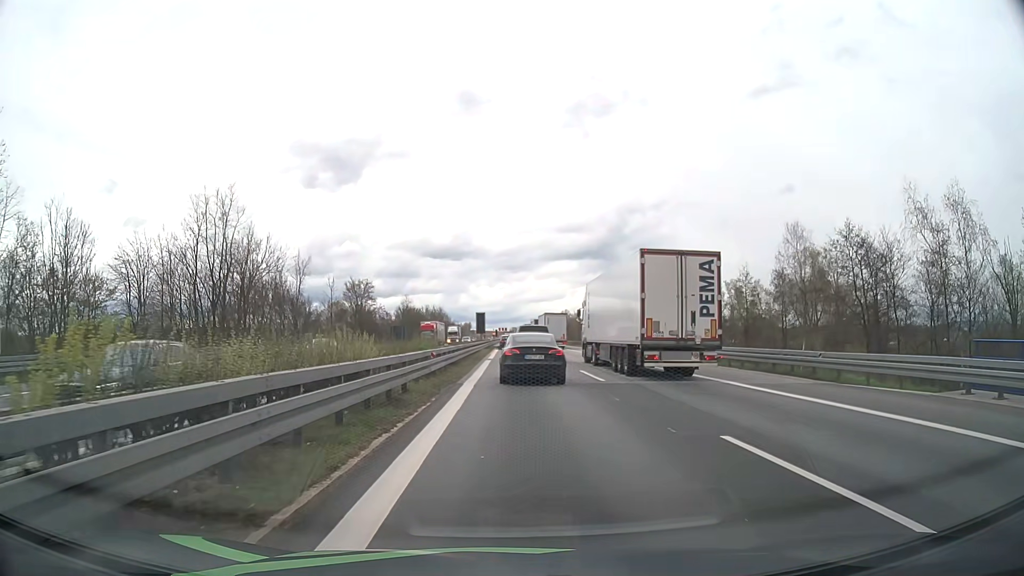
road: motorway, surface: asphalt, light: Day
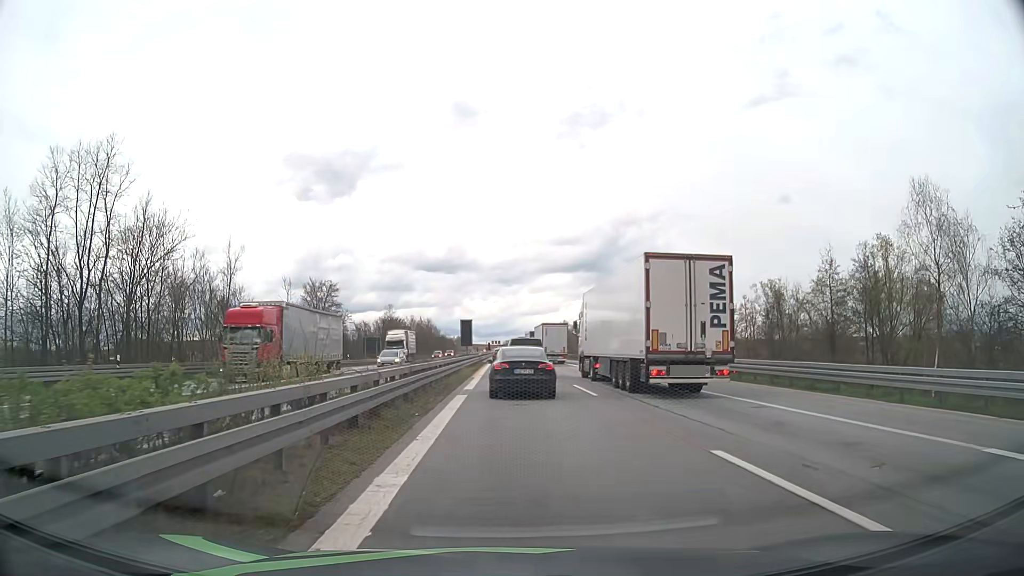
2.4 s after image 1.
(+0.1, +18.2) m; +1°
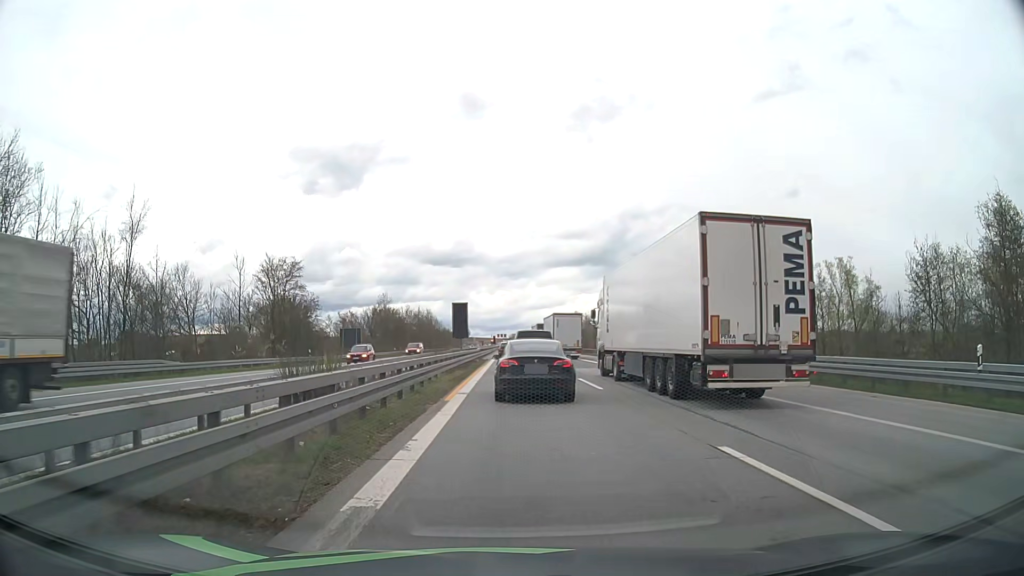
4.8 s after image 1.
(-0.2, +17.7) m; -1°
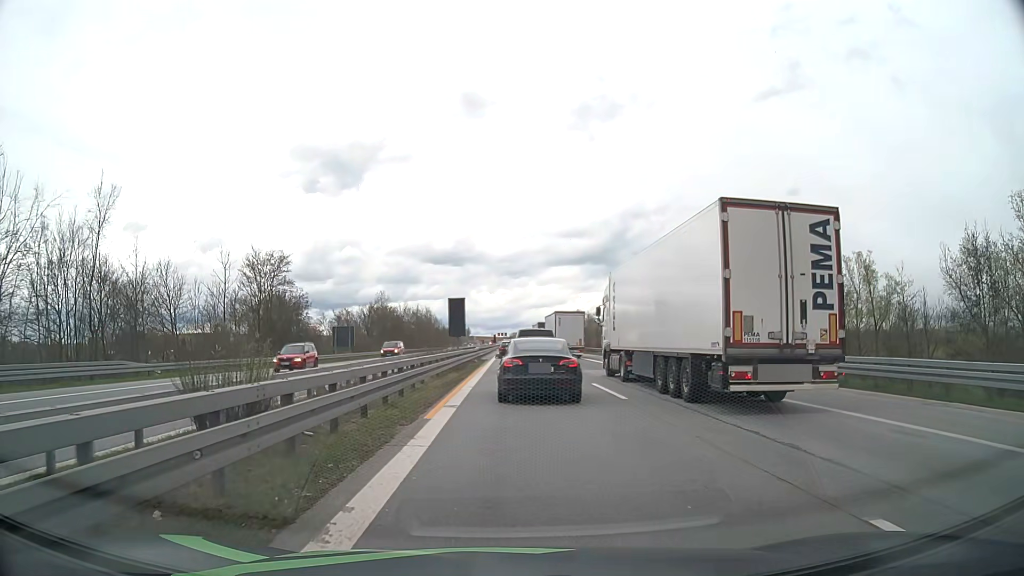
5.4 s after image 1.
(0.0, +4.0) m; 0°
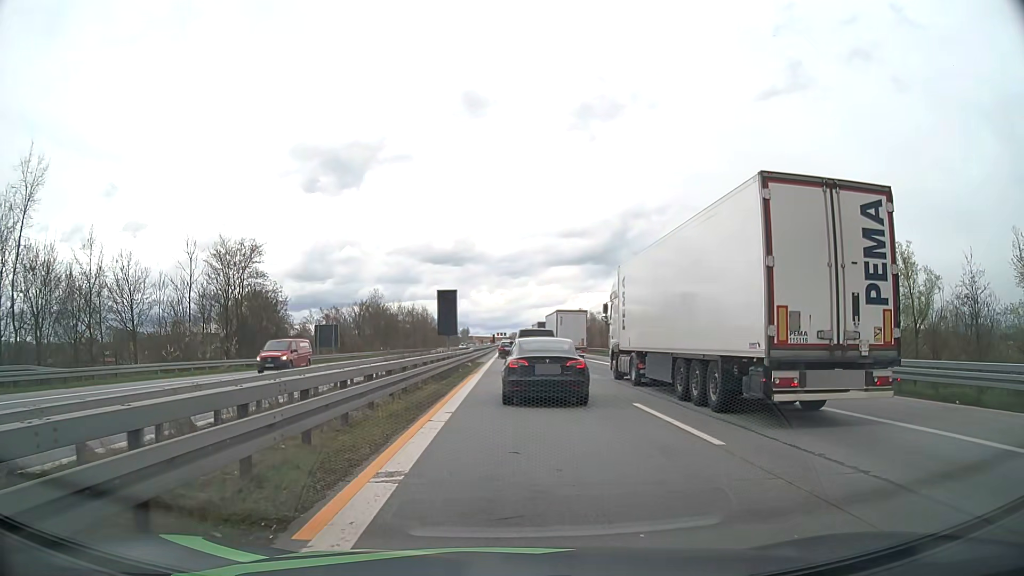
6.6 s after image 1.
(0.0, +7.4) m; 0°
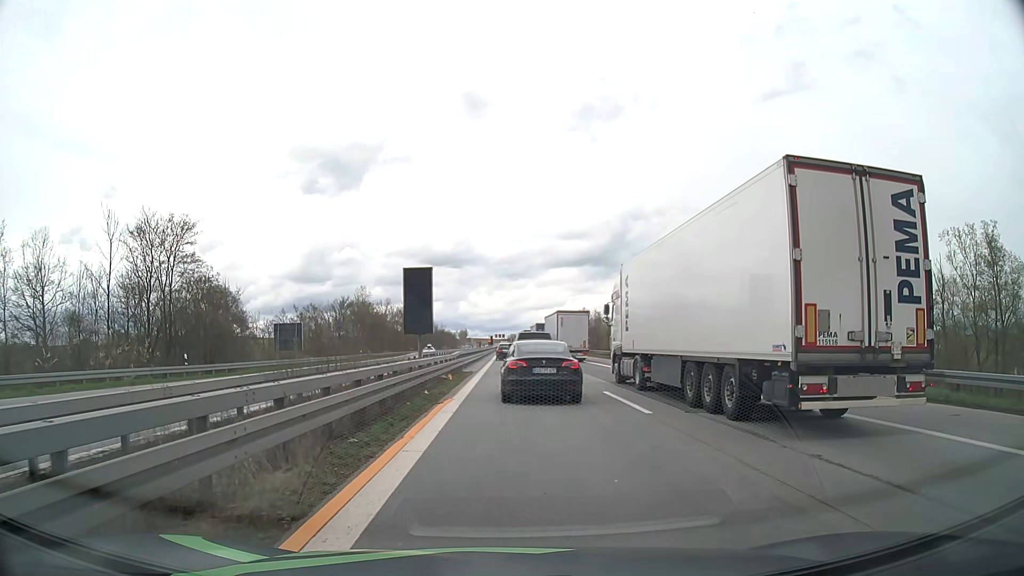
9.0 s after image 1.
(-0.1, +12.9) m; 0°
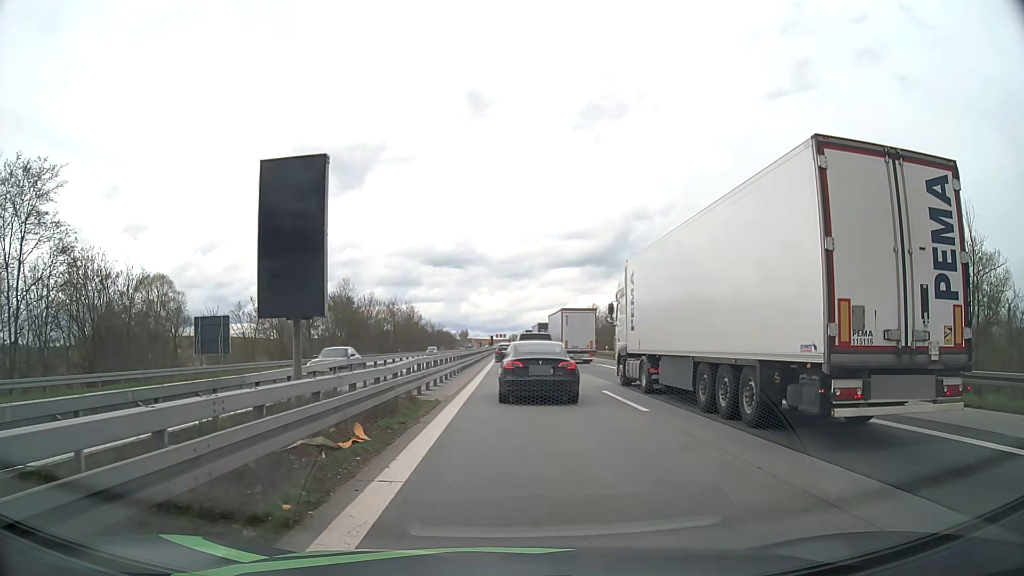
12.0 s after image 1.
(-0.1, +17.1) m; -1°
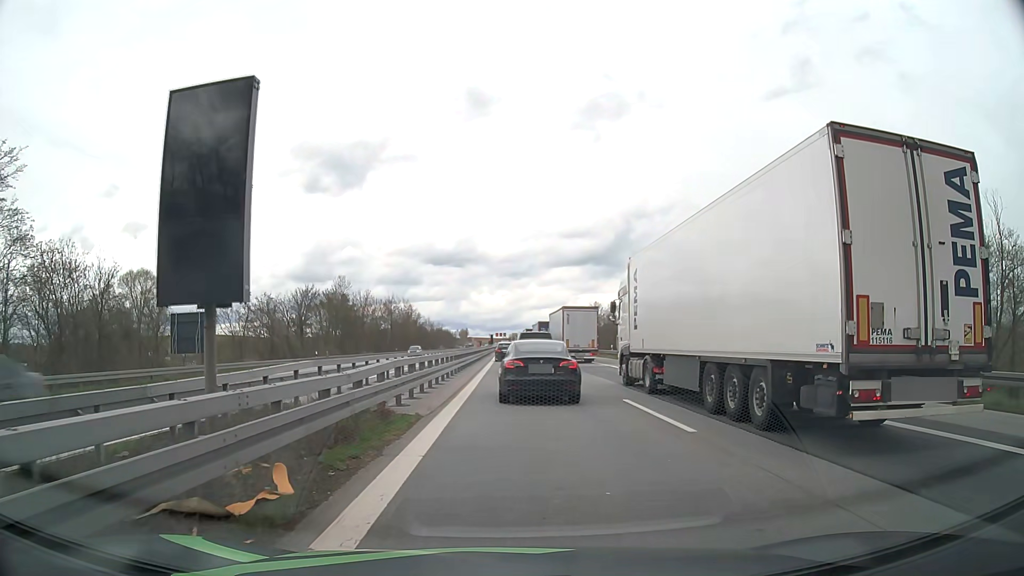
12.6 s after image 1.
(0.0, +3.5) m; 0°
(0, +10) (0, +20) (0, +30) (0, +40) (0, +50) (0, +60) (0, +70) (0, +80) (0, +90) (0, +100) m
